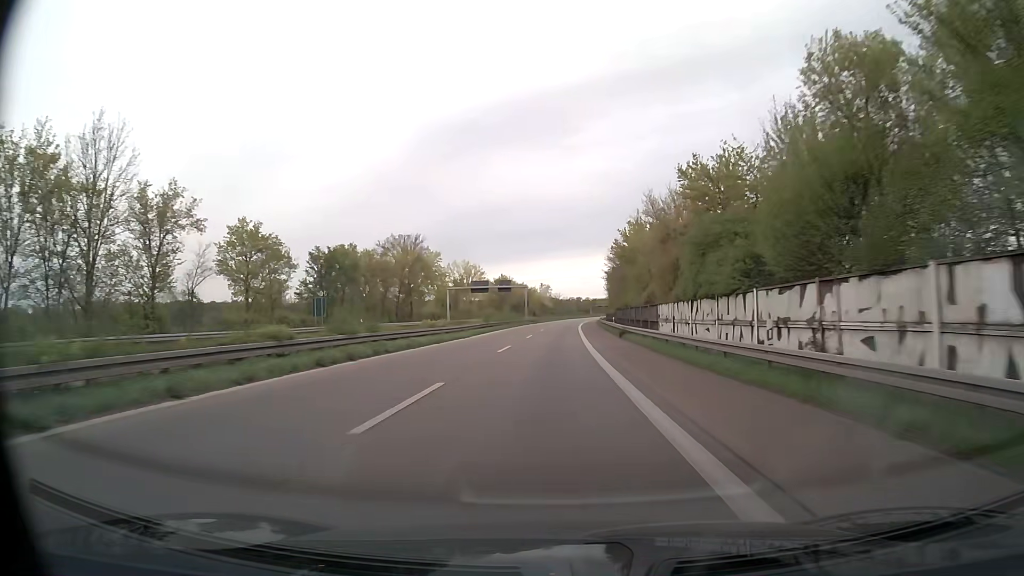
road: trunk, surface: asphalt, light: Day
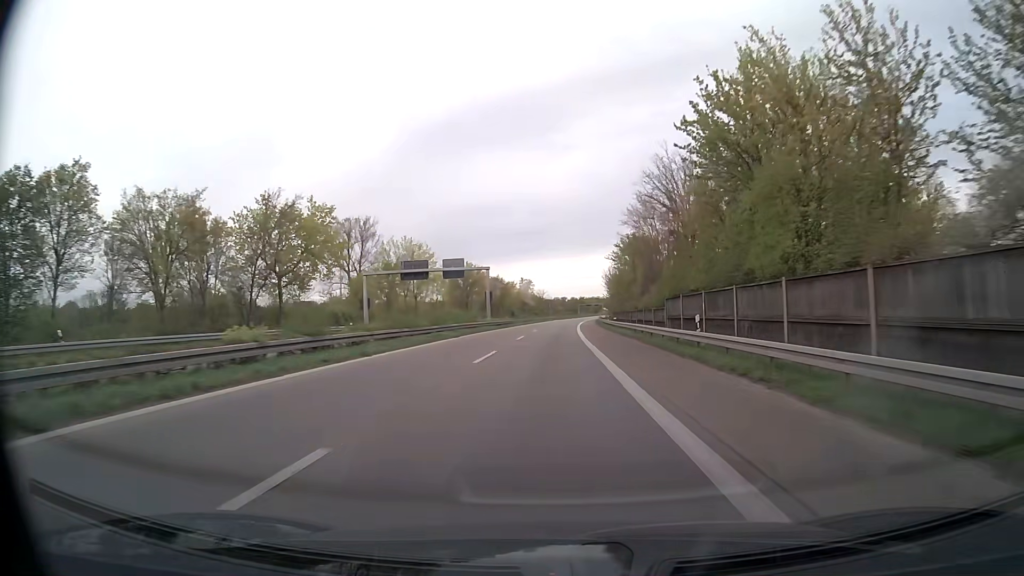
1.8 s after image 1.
(+0.4, +43.2) m; +1°
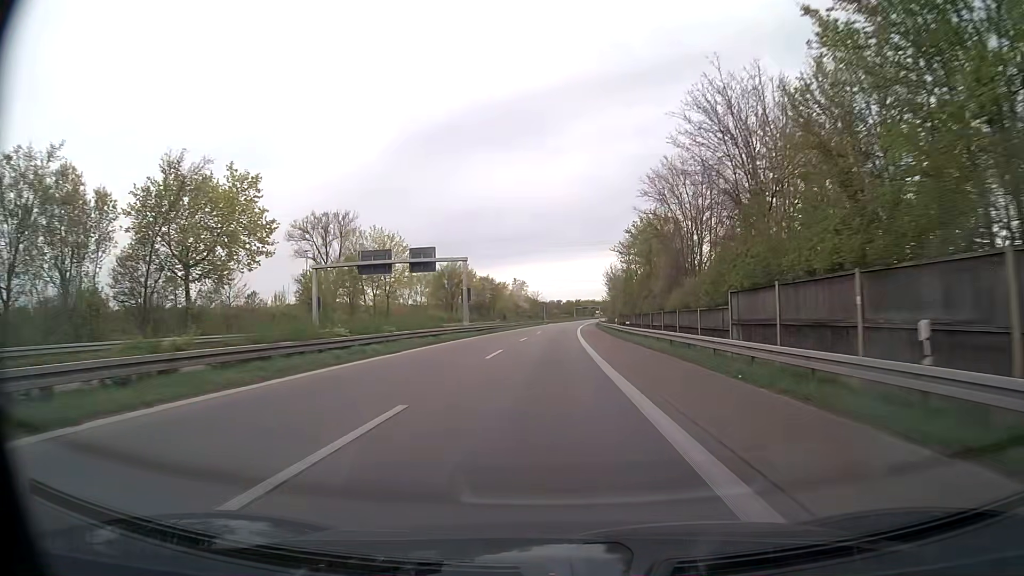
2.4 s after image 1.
(0.0, +14.5) m; 0°
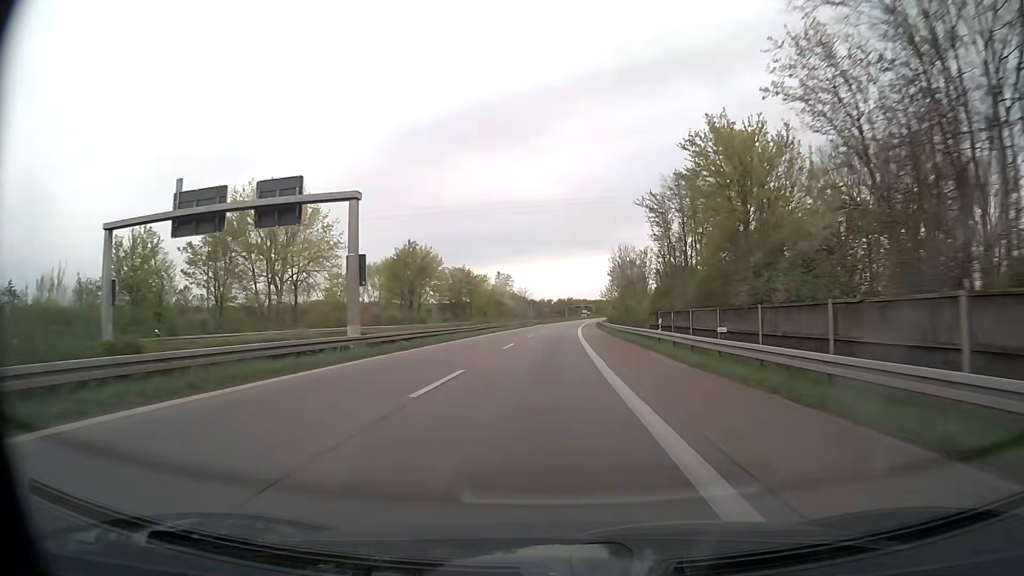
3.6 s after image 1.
(+0.3, +29.1) m; +1°
